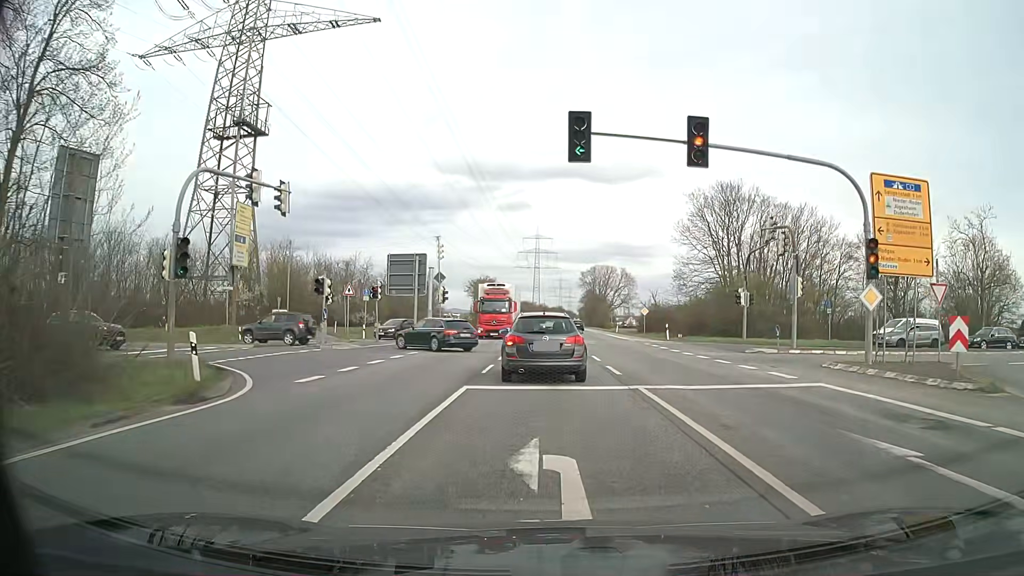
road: secondary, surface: asphalt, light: Day
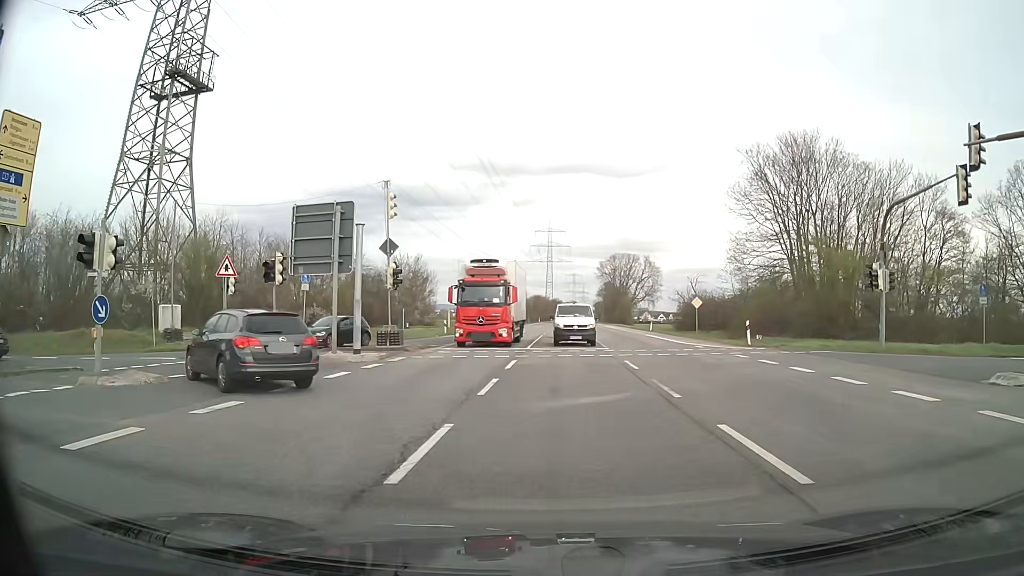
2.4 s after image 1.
(-0.2, +17.2) m; -1°
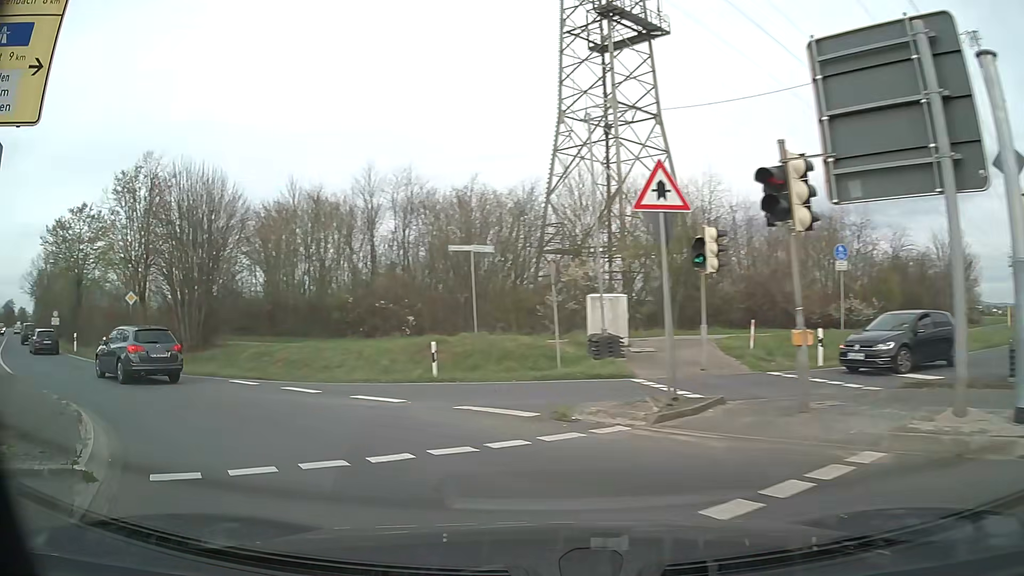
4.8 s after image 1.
(-4.6, +14.0) m; -44°
(-3, +9) (-11, +16) (-19, +22) (-27, +28) (-34, +34) (-42, +41) (-50, +47) (-57, +54) (-65, +60) (-72, +67) m
